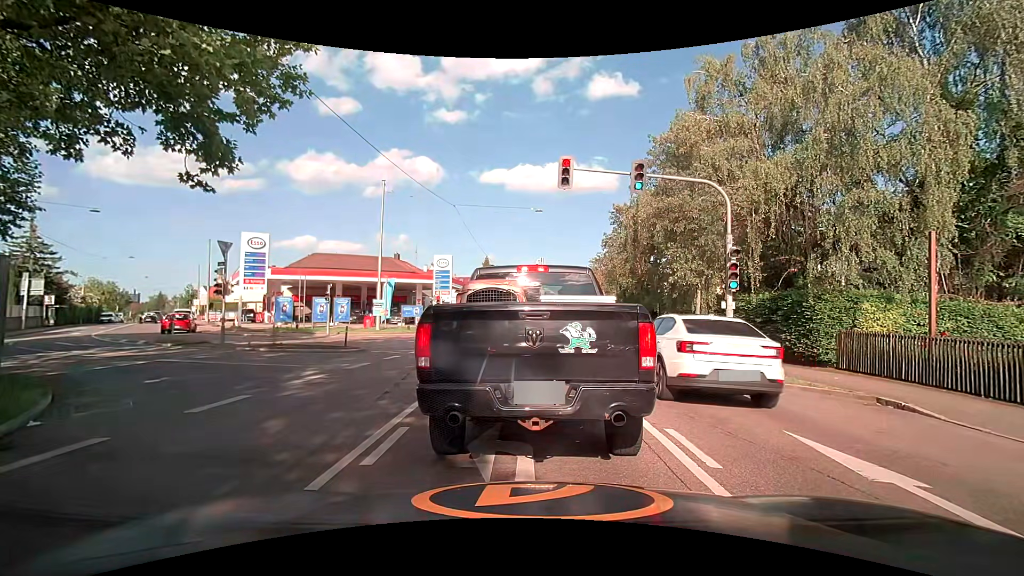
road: secondary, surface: asphalt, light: Day
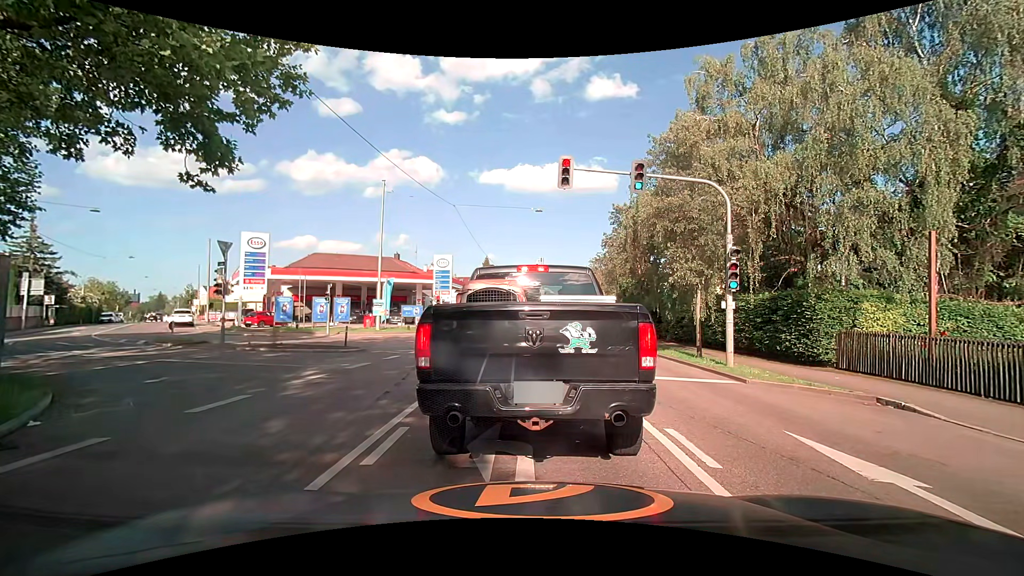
(0.0, 0.0) m; 0°
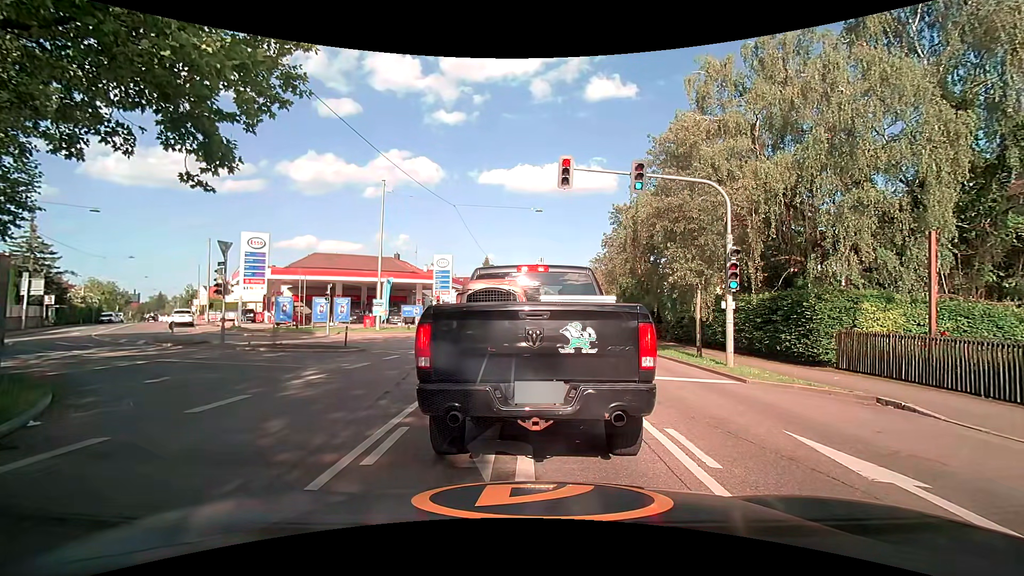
(0.0, 0.0) m; 0°
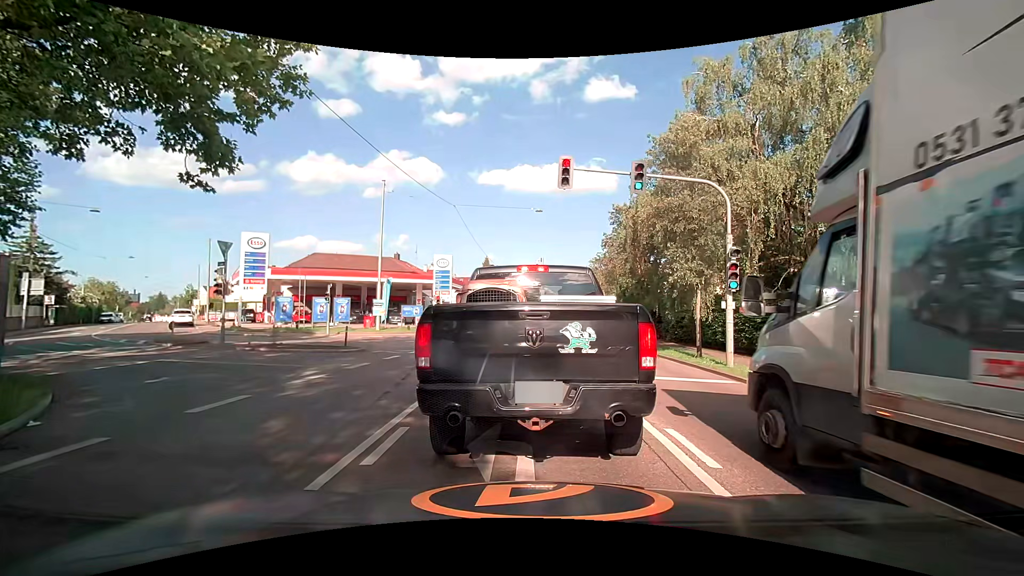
(0.0, 0.0) m; 0°
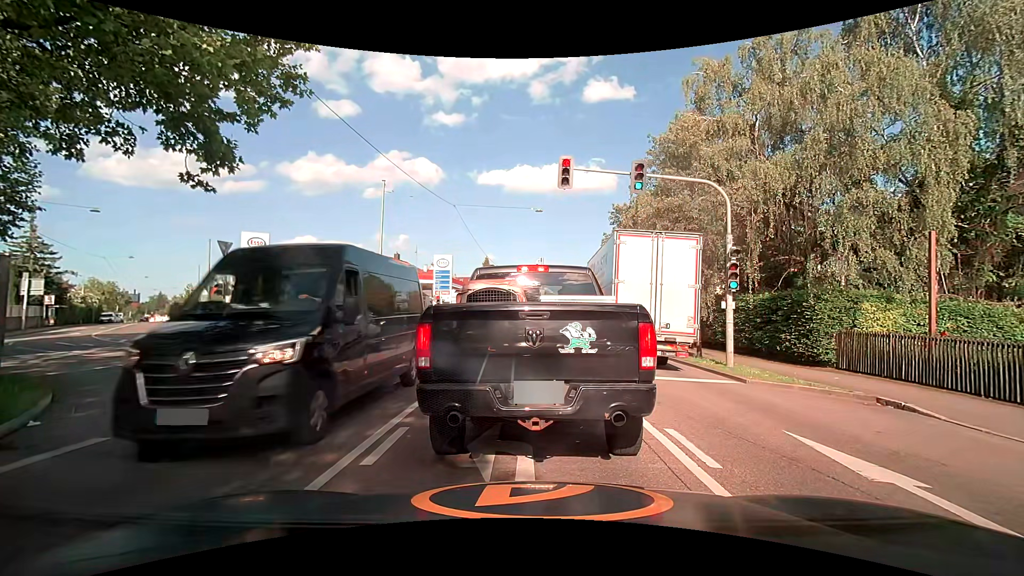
(0.0, 0.0) m; 0°
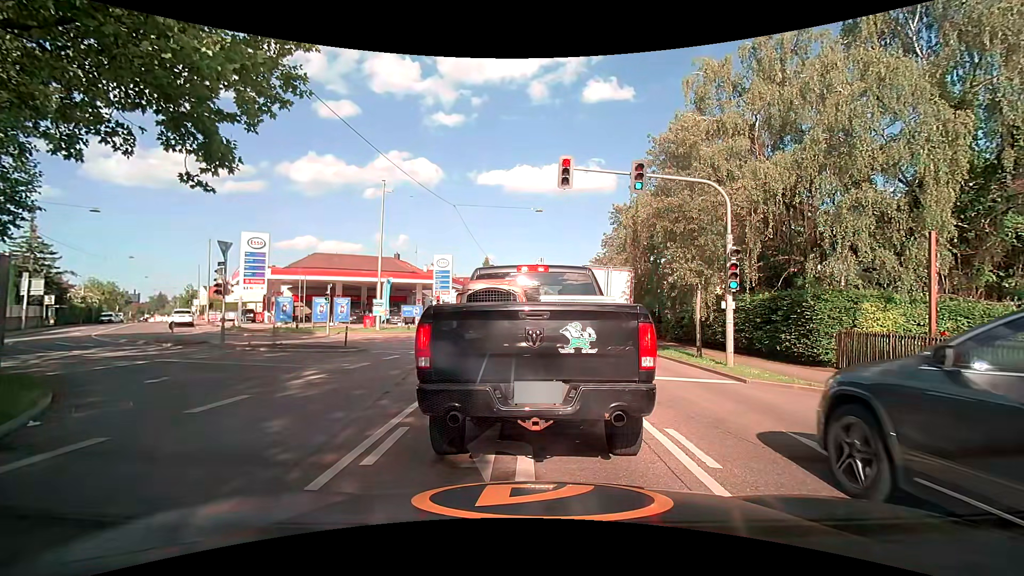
(0.0, 0.0) m; 0°
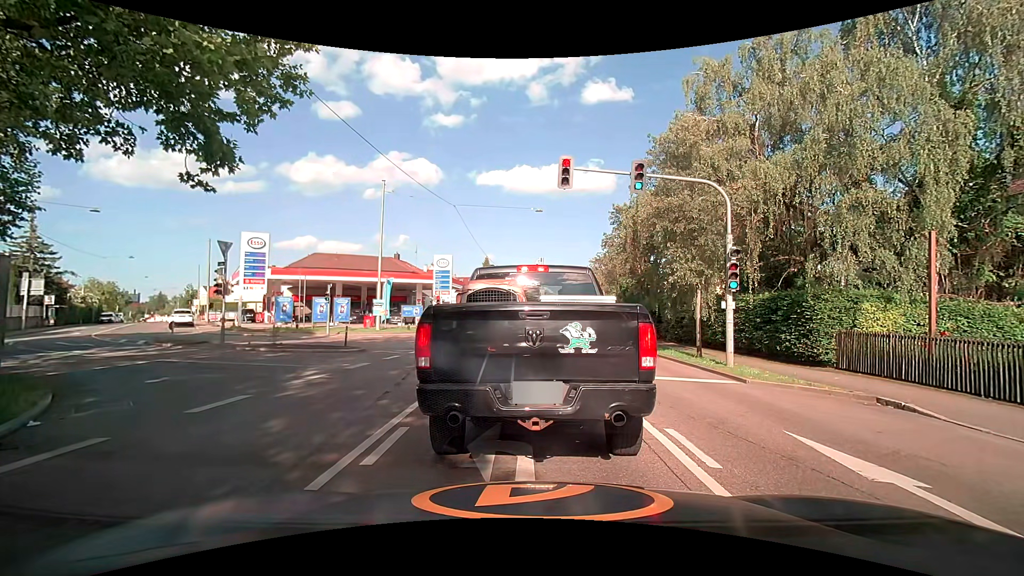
(0.0, 0.0) m; 0°
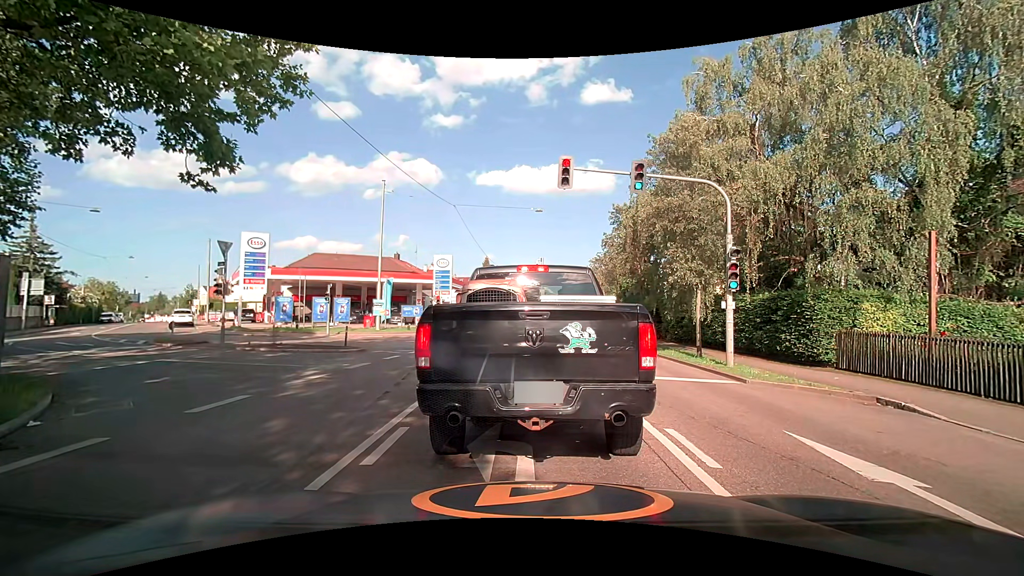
(0.0, 0.0) m; 0°
